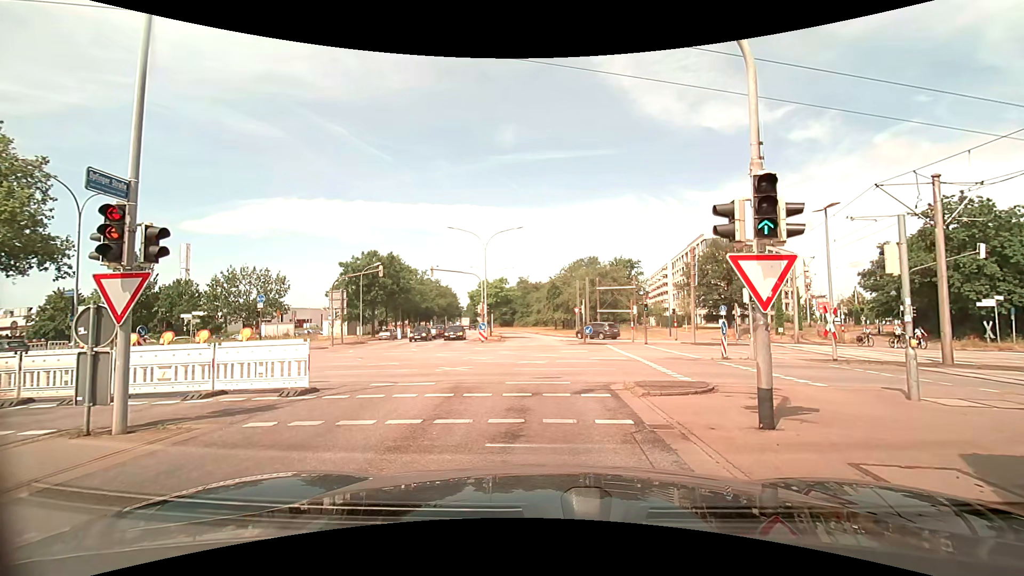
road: tertiary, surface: asphalt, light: Day
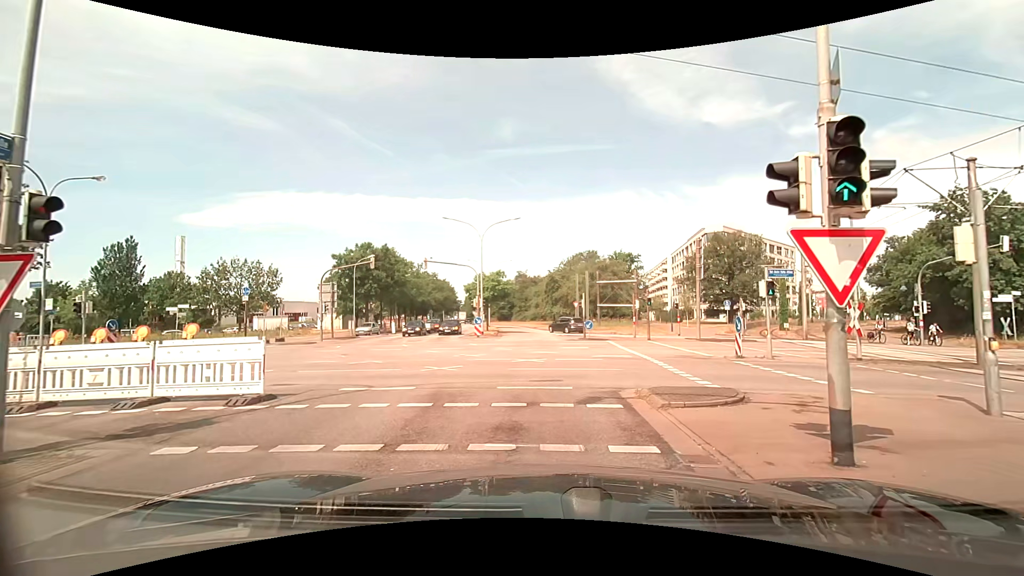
(-0.1, +1.8) m; -1°
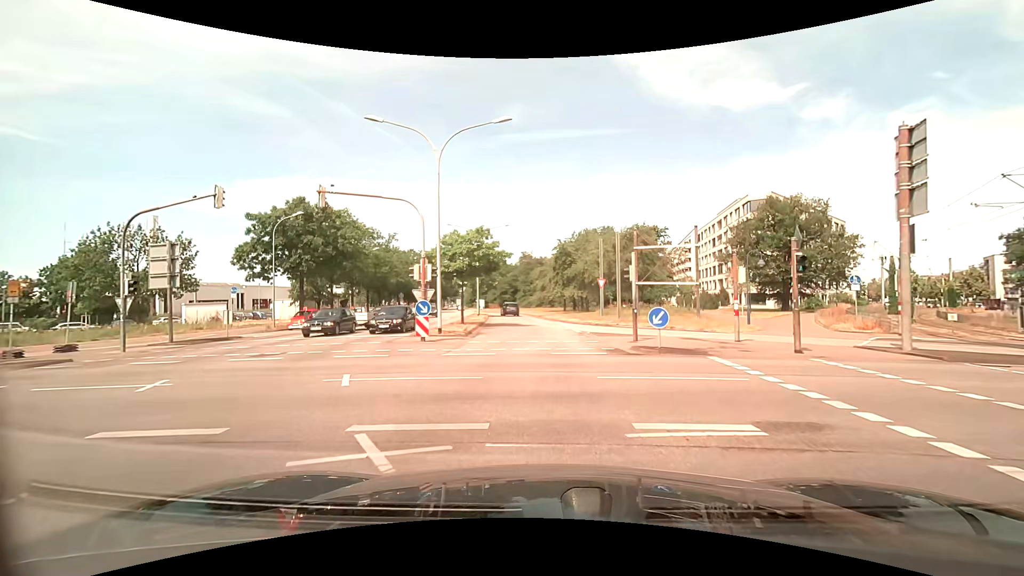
(-0.2, +19.3) m; -1°
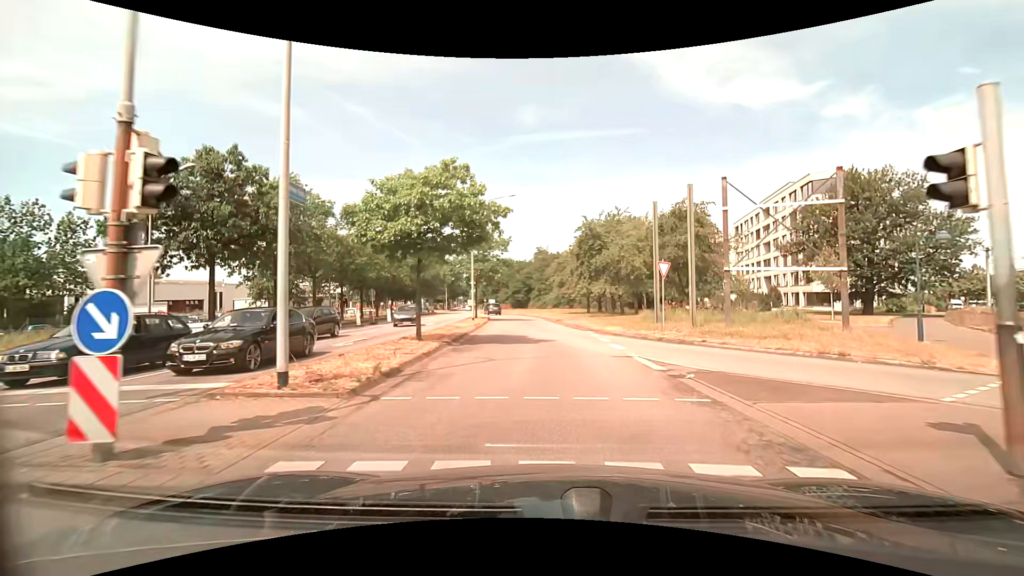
(-0.3, +14.6) m; -2°
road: secondary
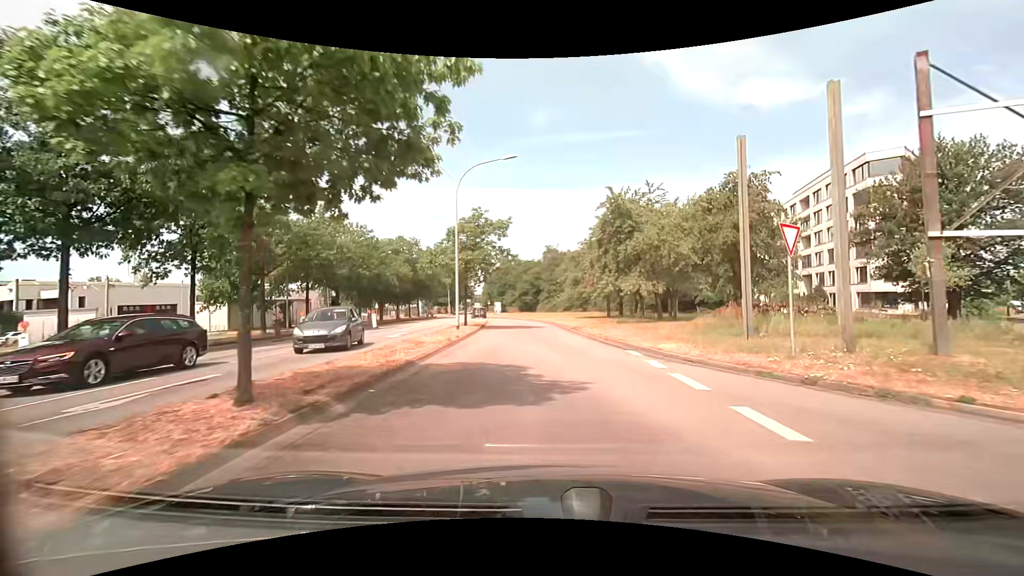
(-0.1, +10.5) m; -1°
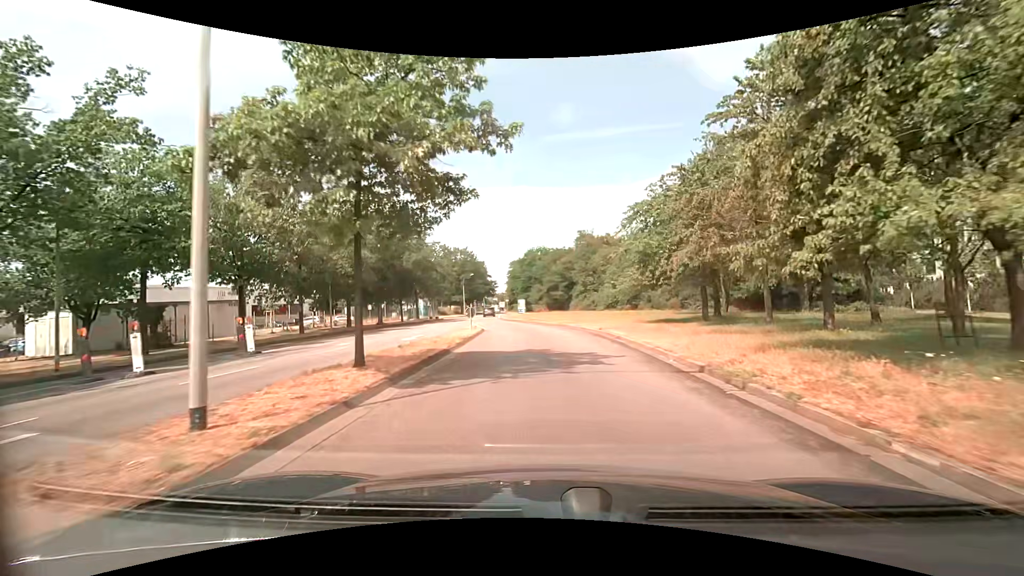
(-0.8, +22.3) m; -4°
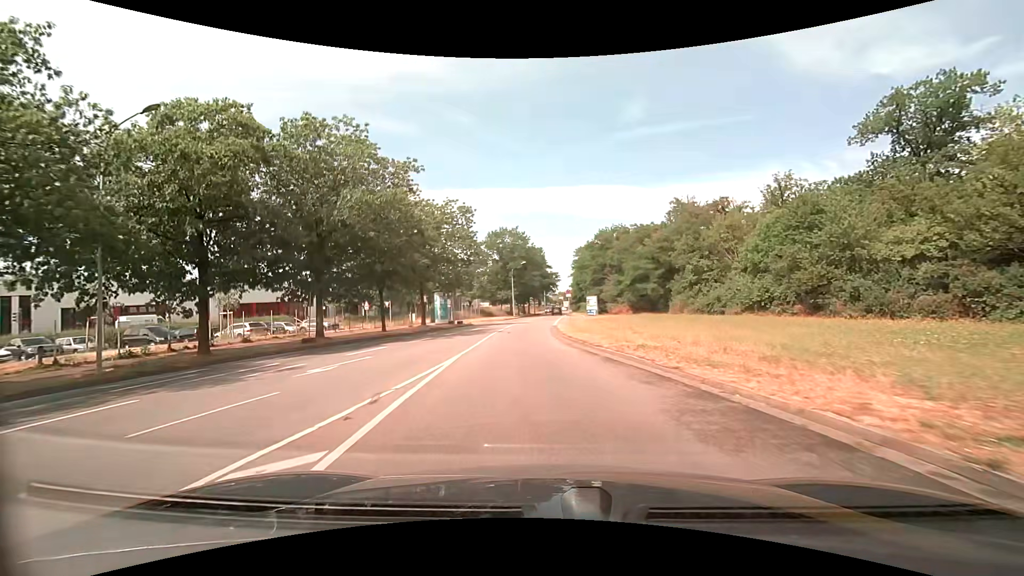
(-1.6, +30.1) m; -8°
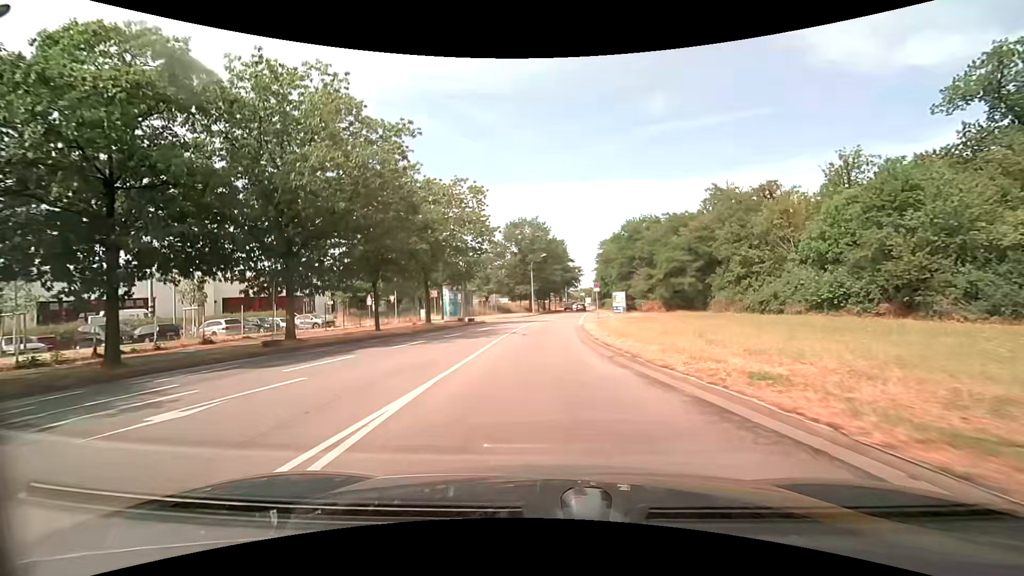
(-0.1, +6.3) m; -2°
(0, +10) (0, +20) (0, +30) (0, +40) (+1, +50) (+2, +60) (+3, +70) (+4, +80) (+5, +90) (+6, +100) m
